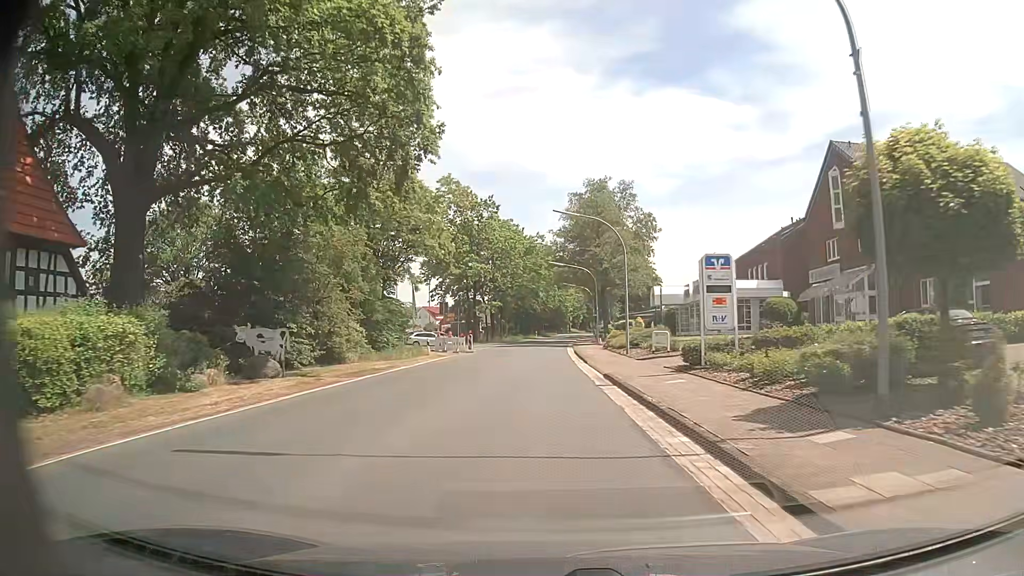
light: Day
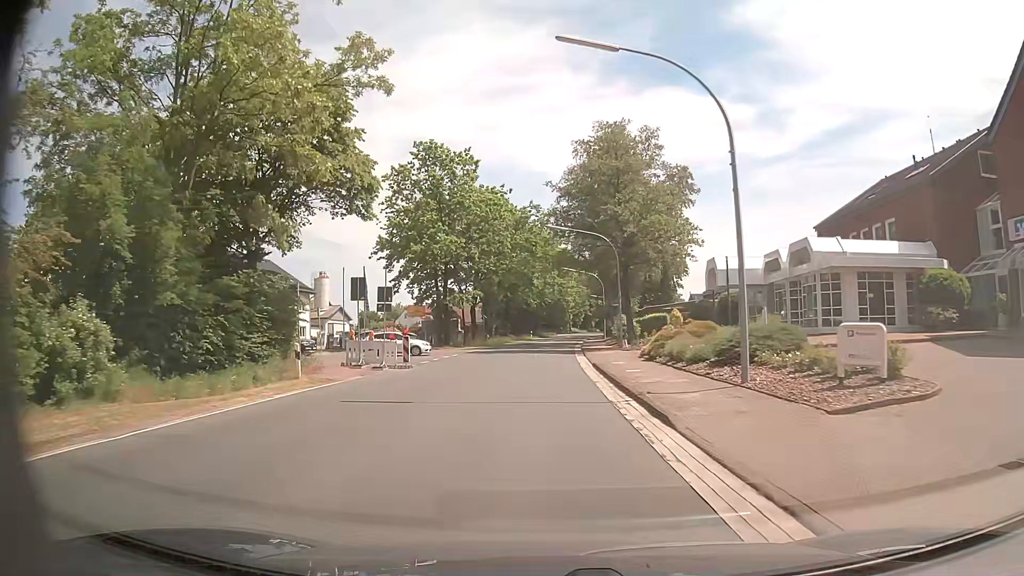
(+0.1, +21.4) m; +1°
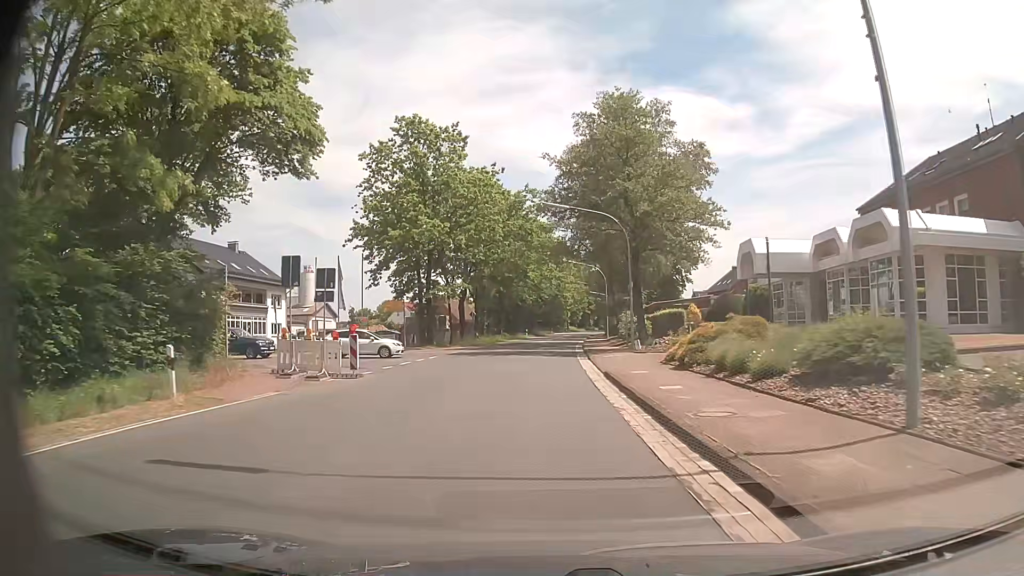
(0.0, +7.0) m; +1°
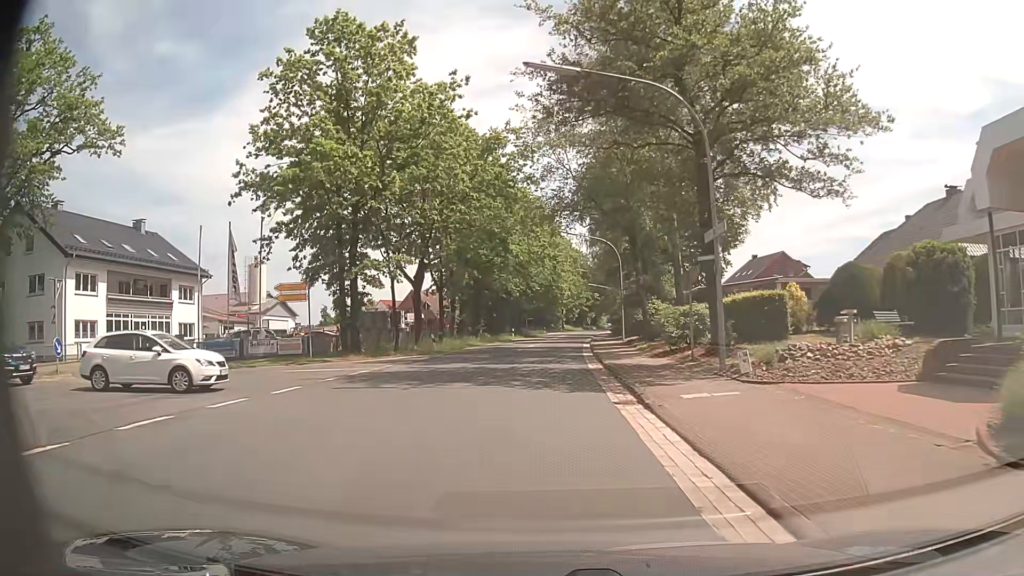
(-0.1, +18.6) m; 0°
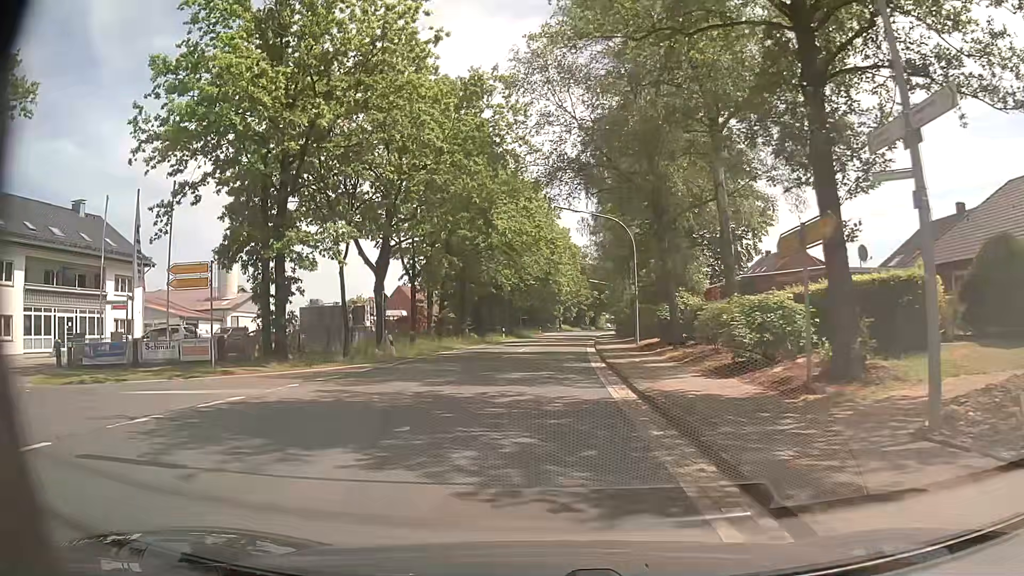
(+0.1, +9.0) m; +1°
